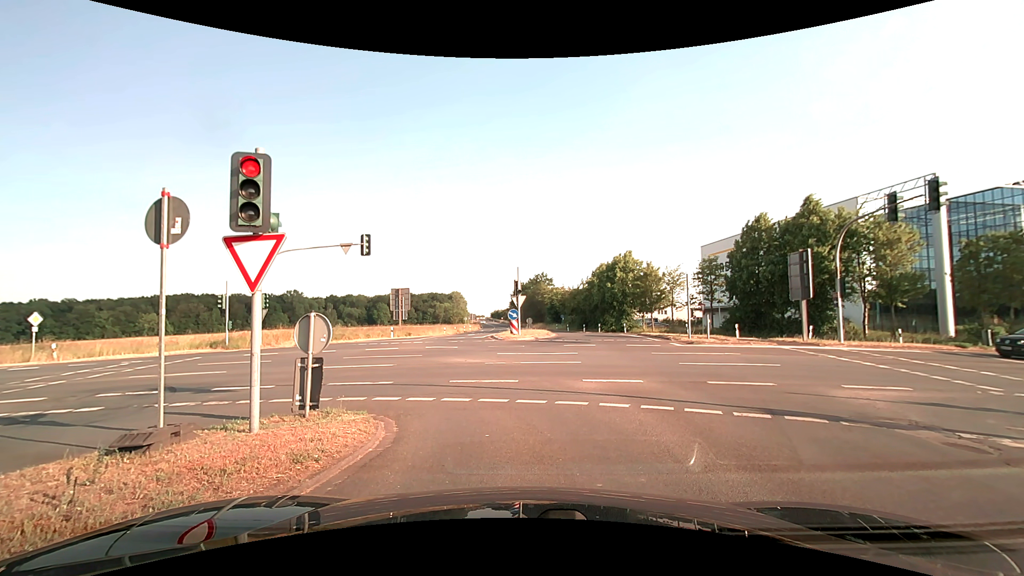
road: secondary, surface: asphalt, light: Day
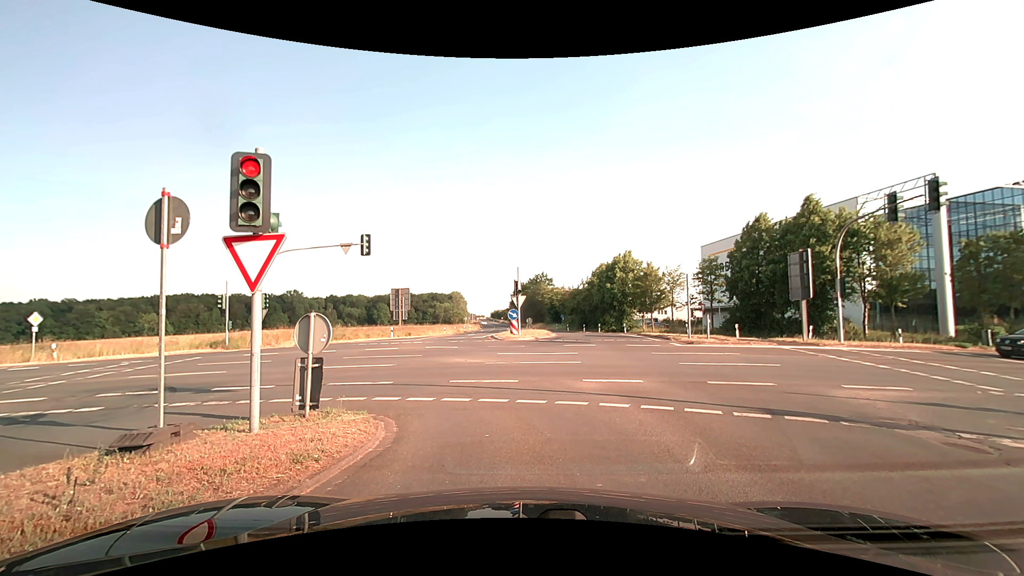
(0.0, 0.0) m; 0°
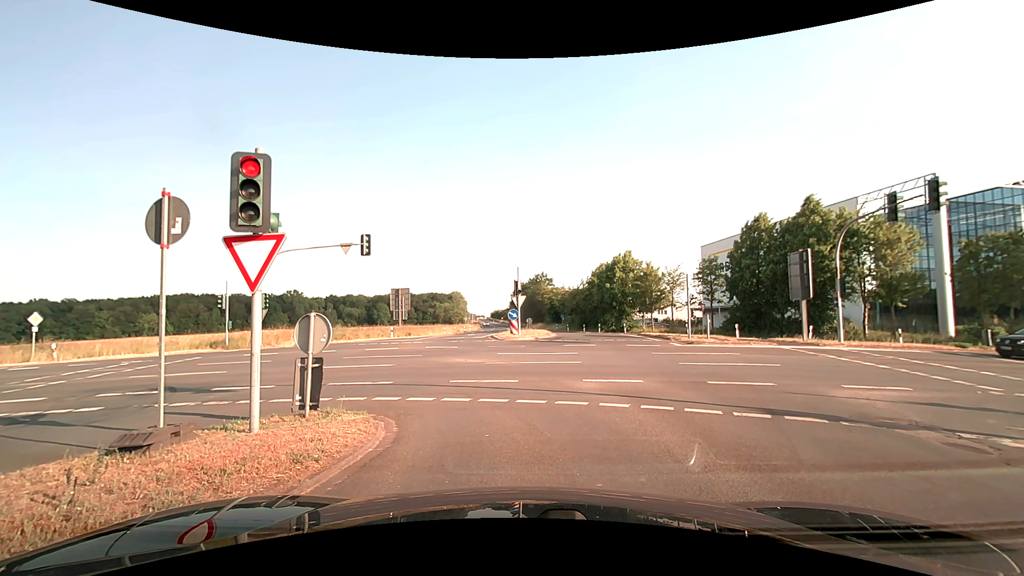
(0.0, 0.0) m; 0°
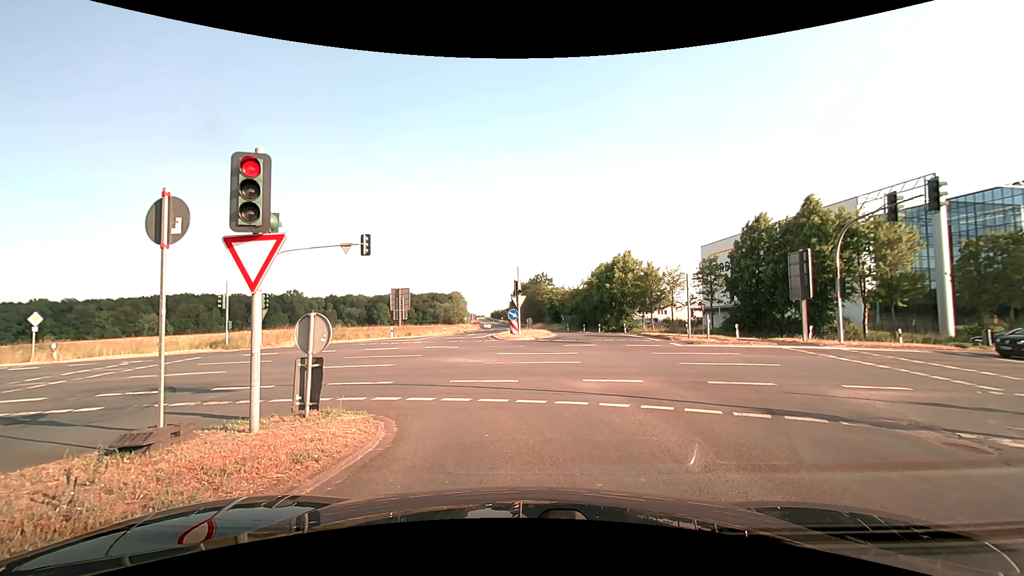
(0.0, 0.0) m; 0°
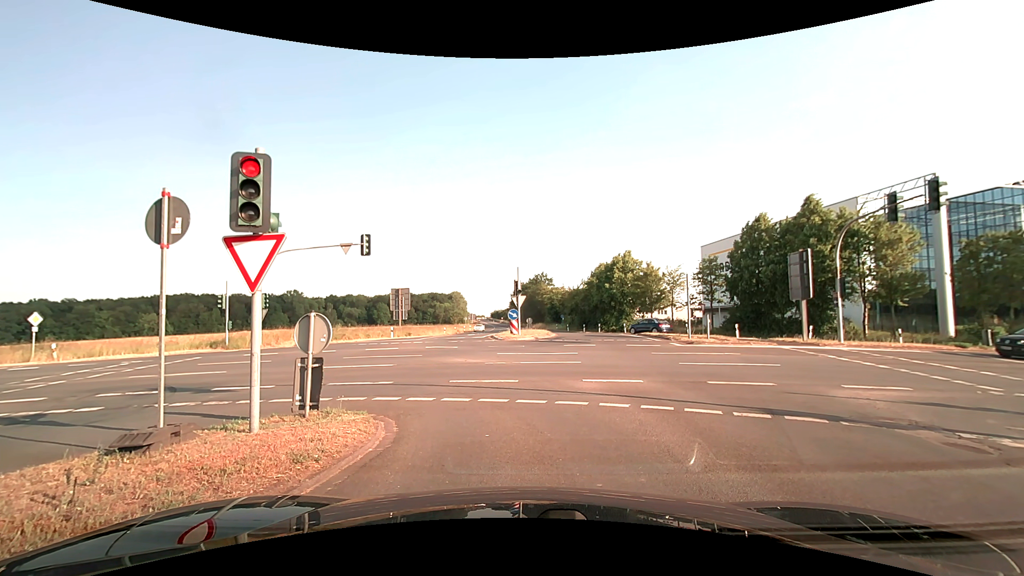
(0.0, 0.0) m; 0°
(0, +10) (-5, +19) (-13, +24) (-23, +26) (-33, +26) (-43, +27) (-53, +28) (-63, +28) (-73, +29) (-83, +29) m
